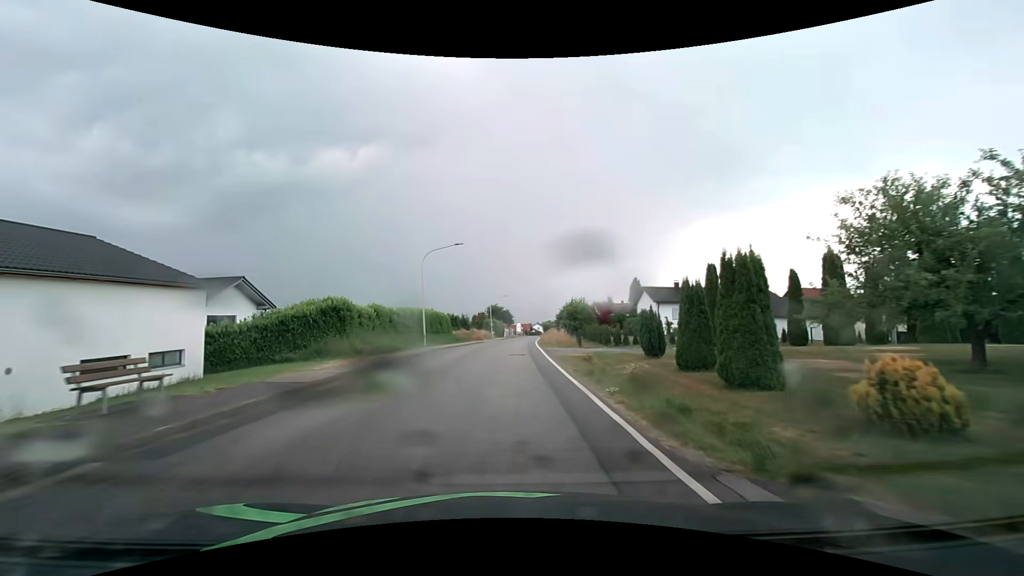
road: secondary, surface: asphalt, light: Day
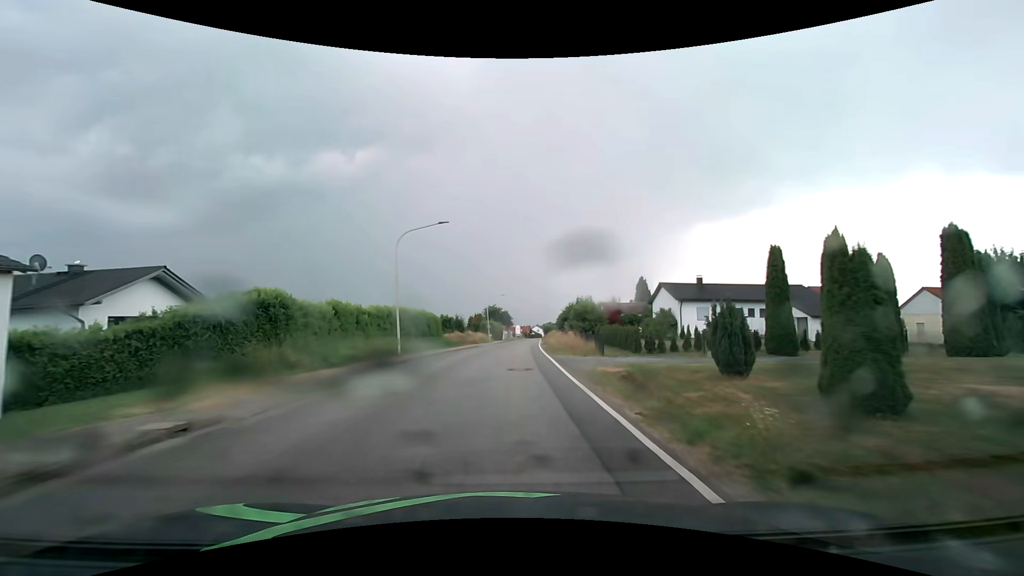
(0.0, +8.0) m; 0°
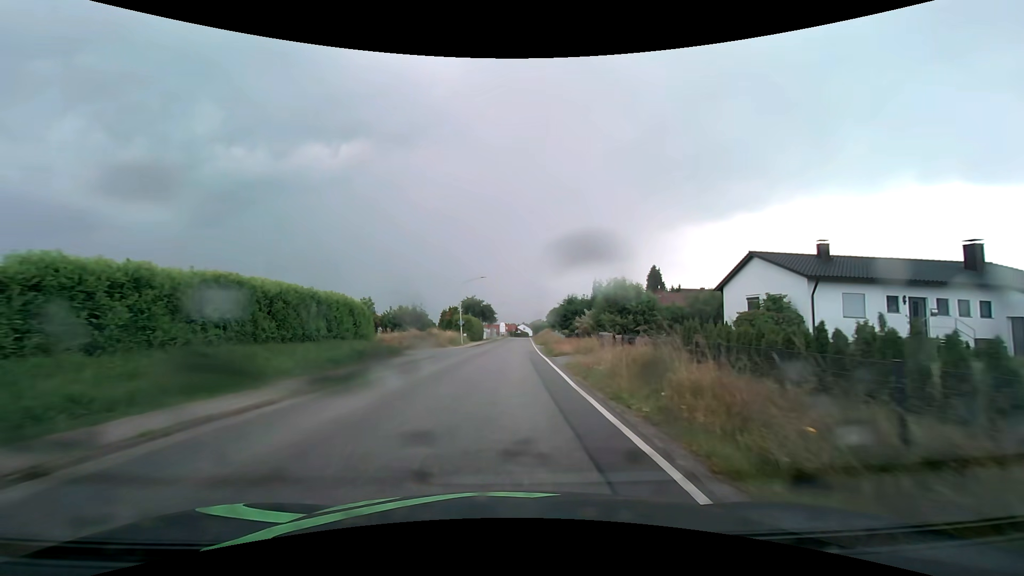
(+0.4, +24.1) m; +2°
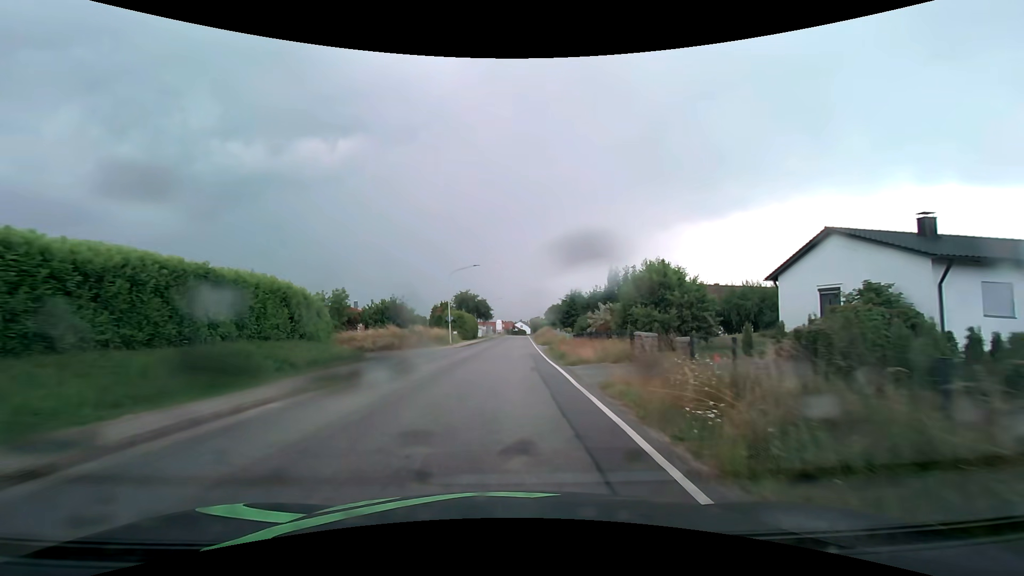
(0.0, +8.1) m; 0°
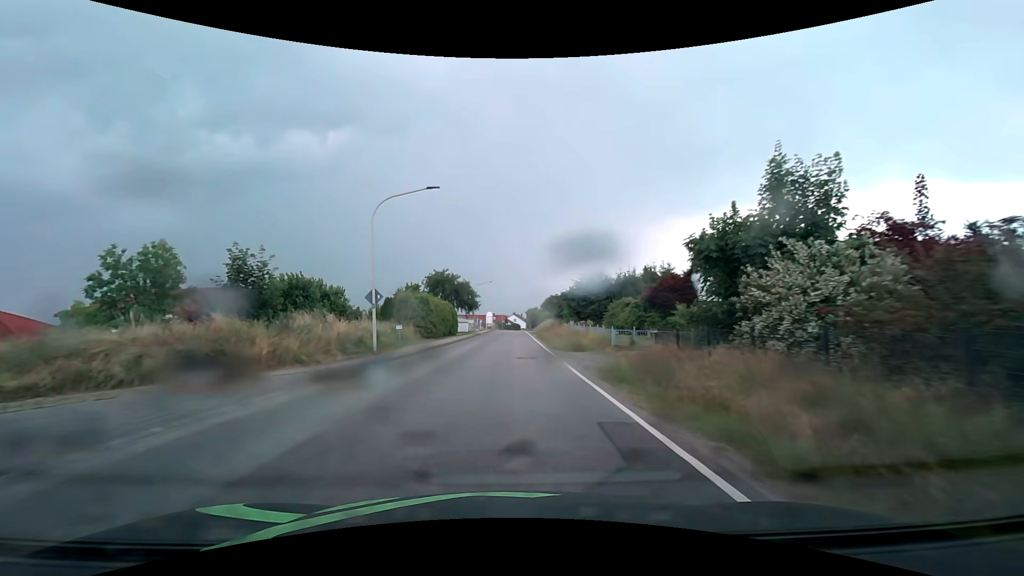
(+0.2, +24.4) m; +1°
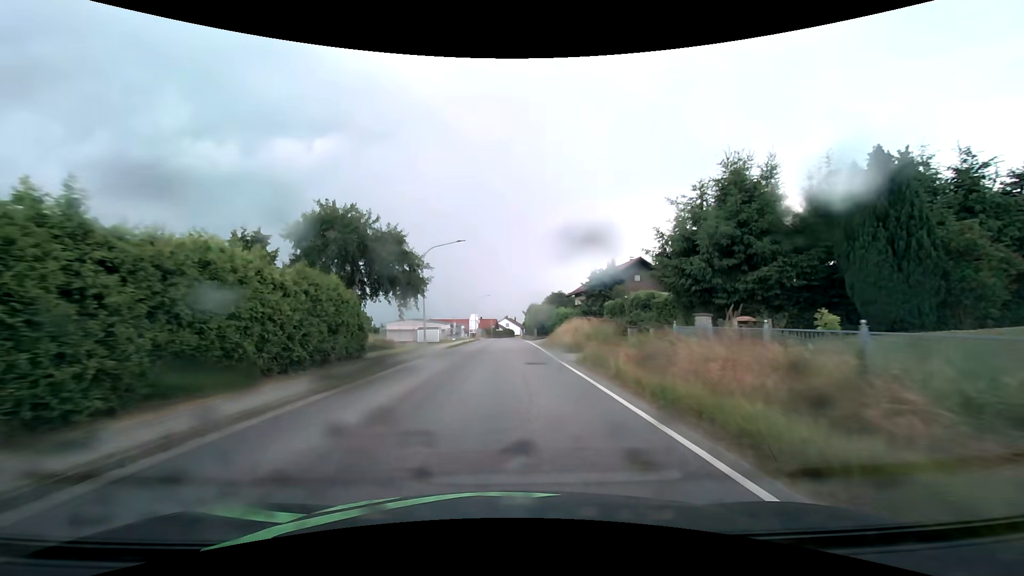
(+0.4, +38.5) m; +1°
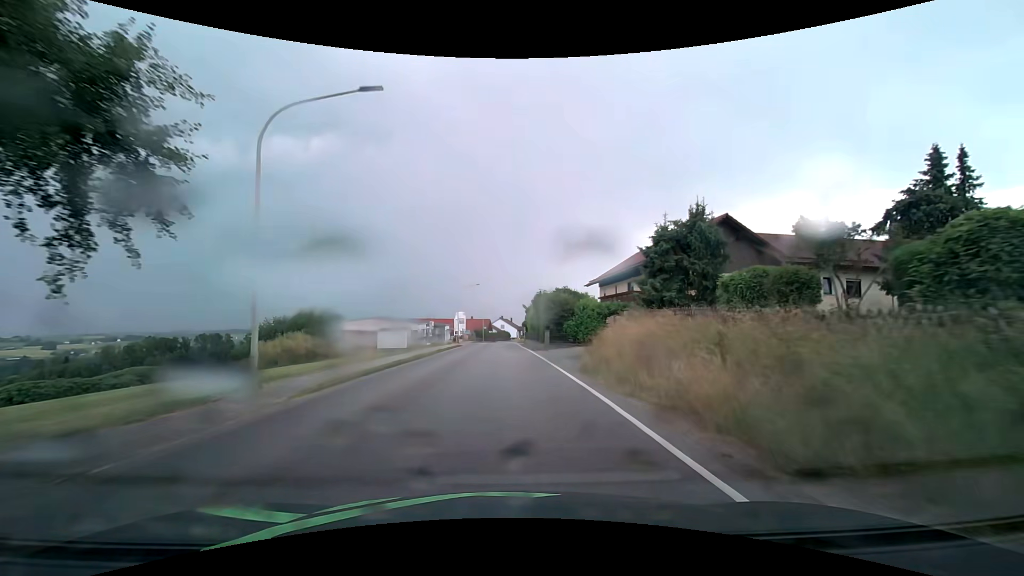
(+0.2, +22.7) m; 0°
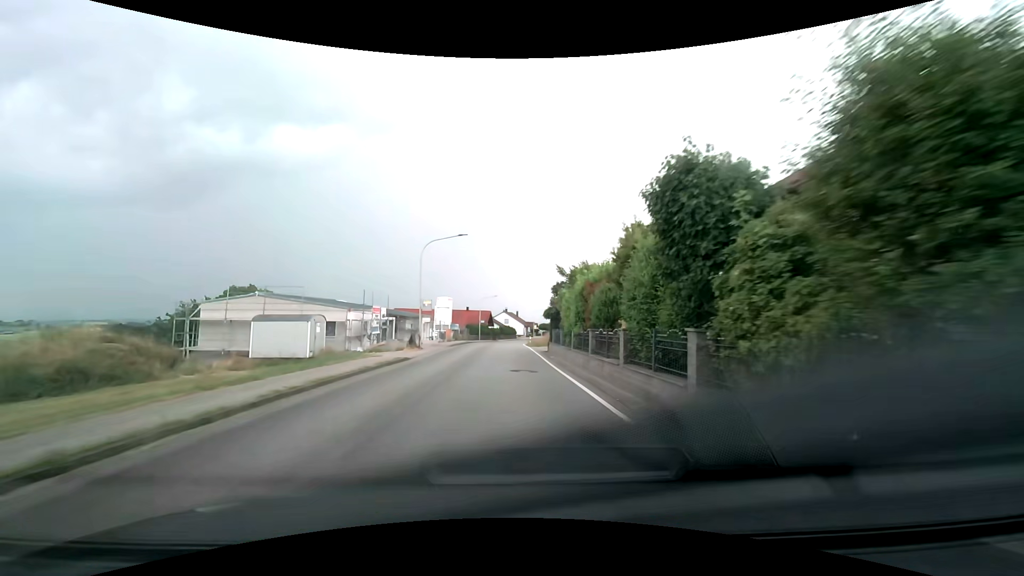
(-0.1, +30.6) m; 0°
(0, +10) (0, +20) (0, +30) (0, +40) (0, +50) (+1, +60) (+1, +70) (+2, +80) (+3, +90) (+5, +100) m
